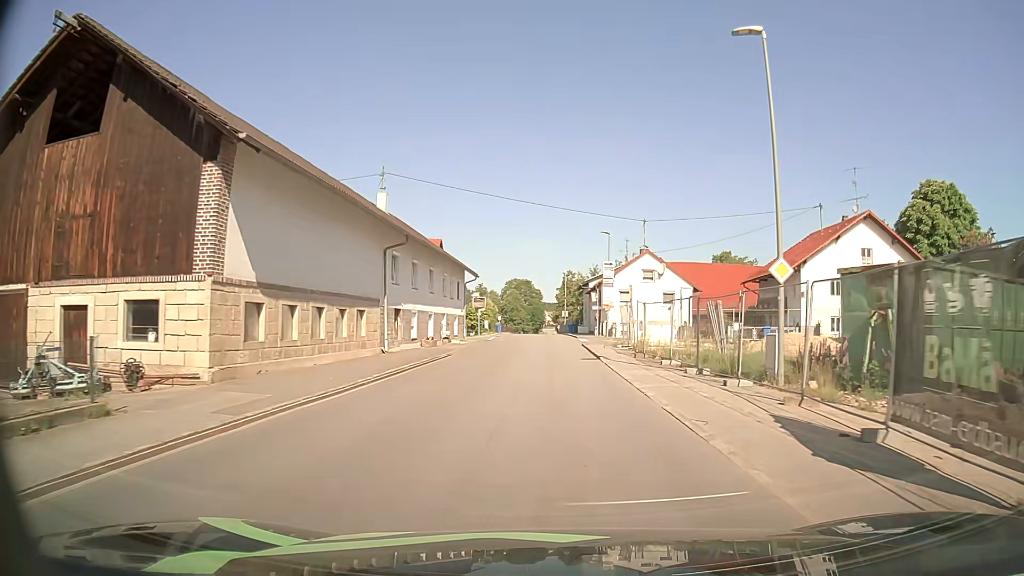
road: secondary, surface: asphalt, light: Day
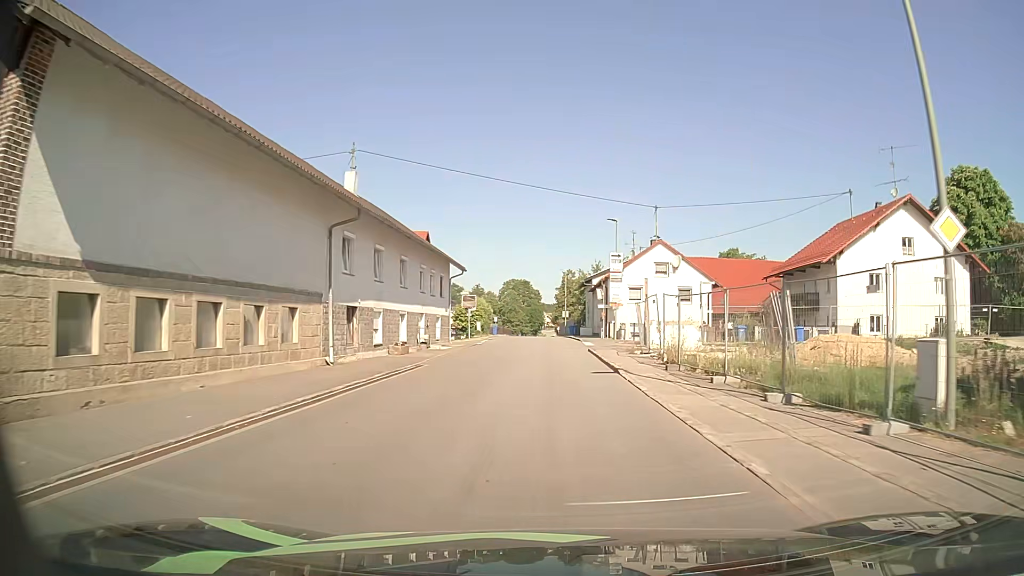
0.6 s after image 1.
(0.0, +6.8) m; 0°
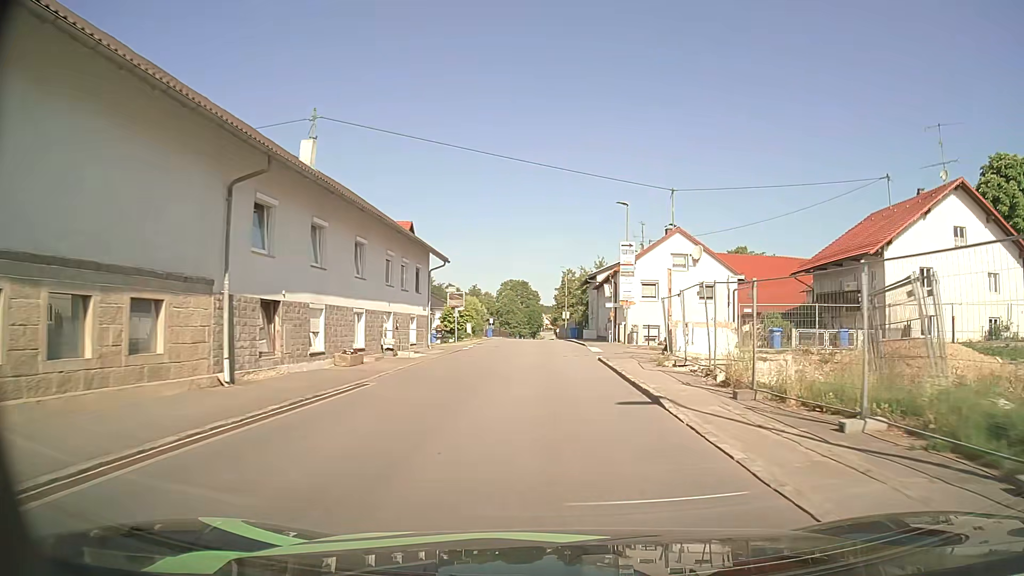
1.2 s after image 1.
(0.0, +6.8) m; 0°
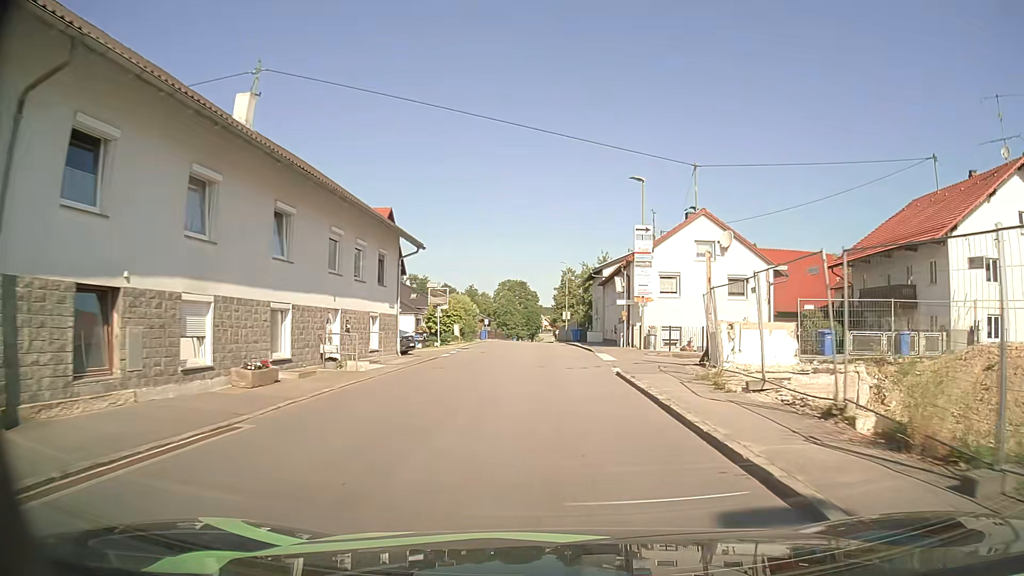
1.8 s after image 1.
(0.0, +6.8) m; 0°
